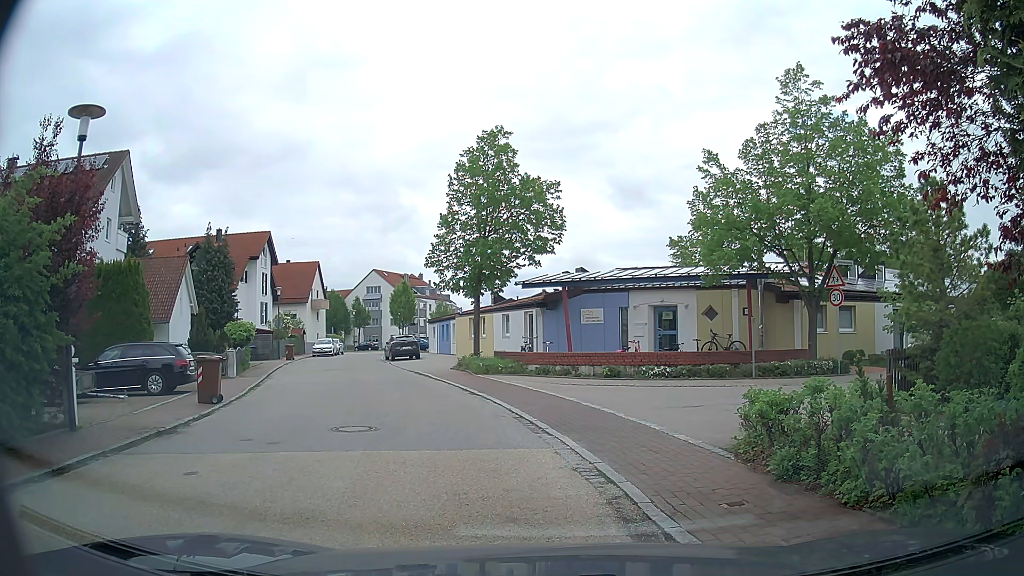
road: residential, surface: asphalt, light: Day
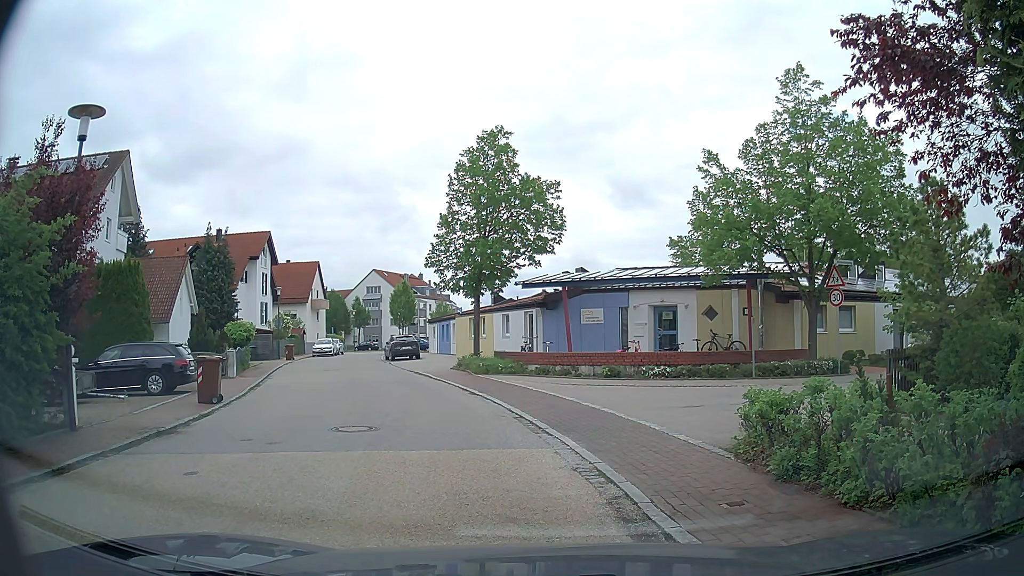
(0.0, 0.0) m; 0°
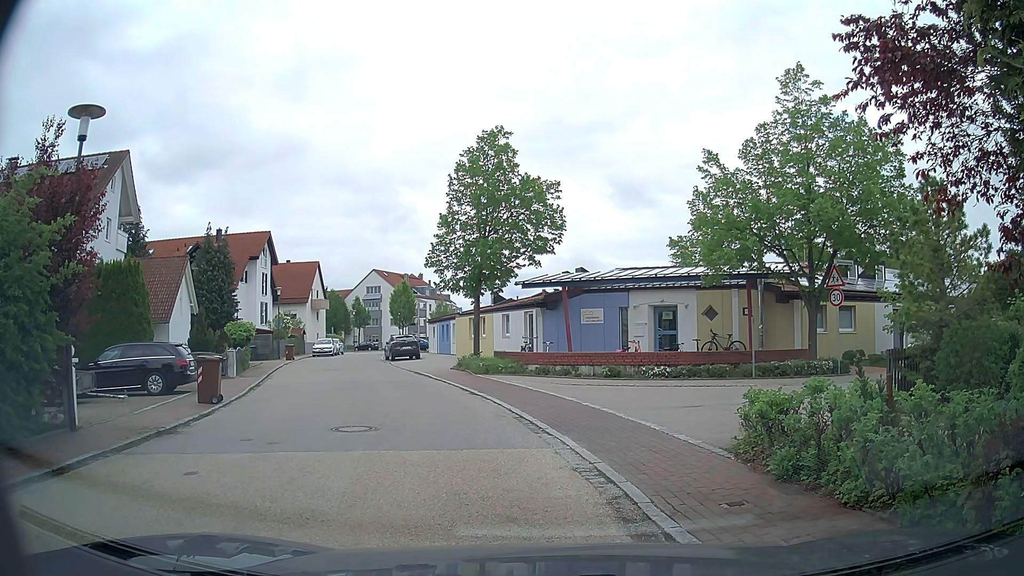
(0.0, 0.0) m; 0°
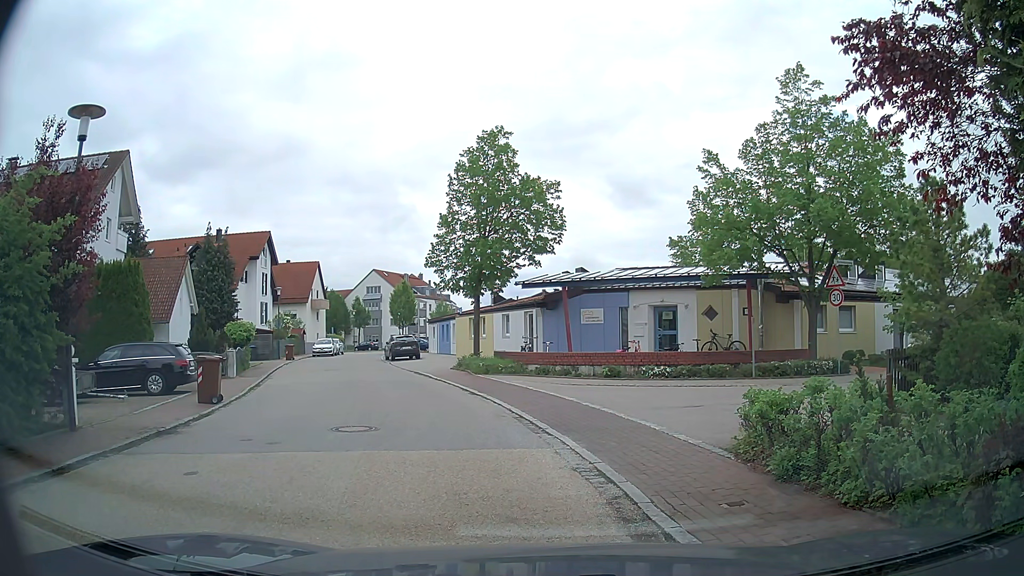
(0.0, 0.0) m; 0°
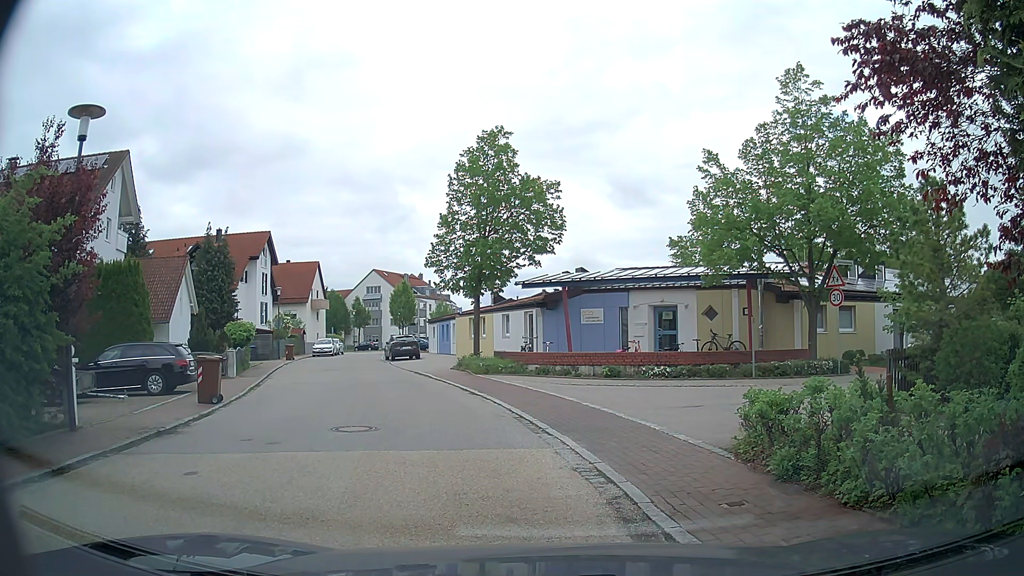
(0.0, 0.0) m; 0°
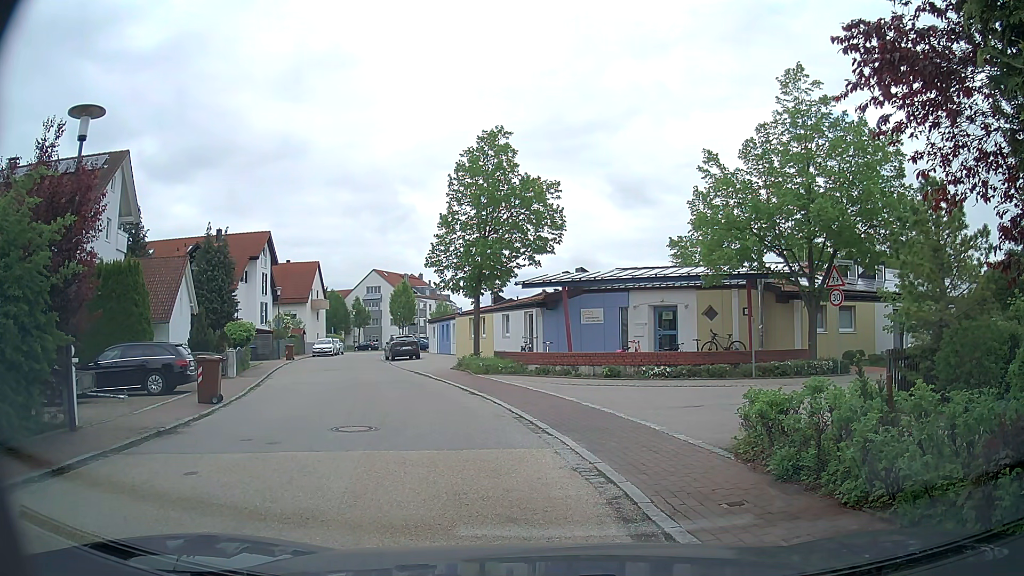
(0.0, 0.0) m; 0°
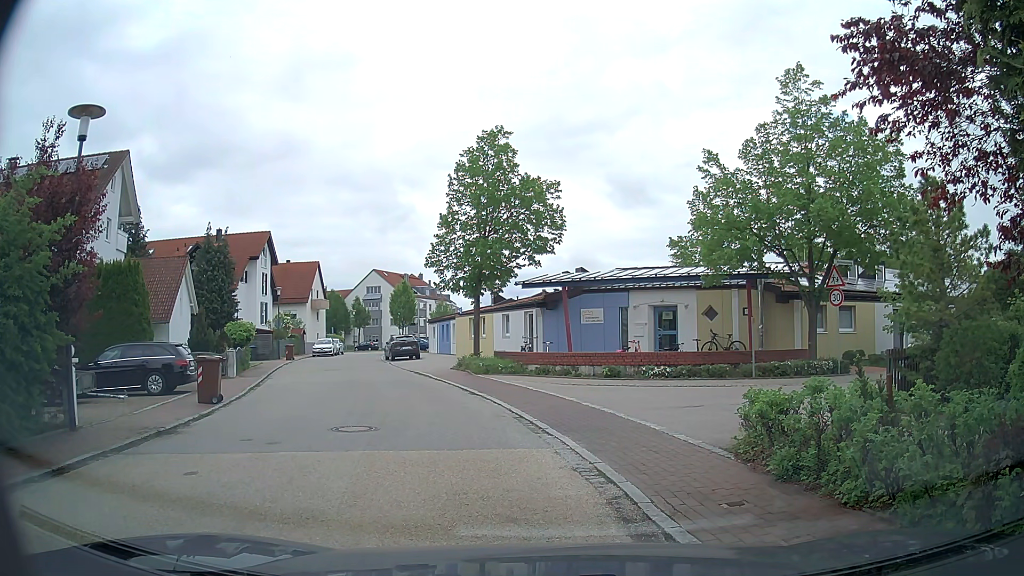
(0.0, 0.0) m; 0°
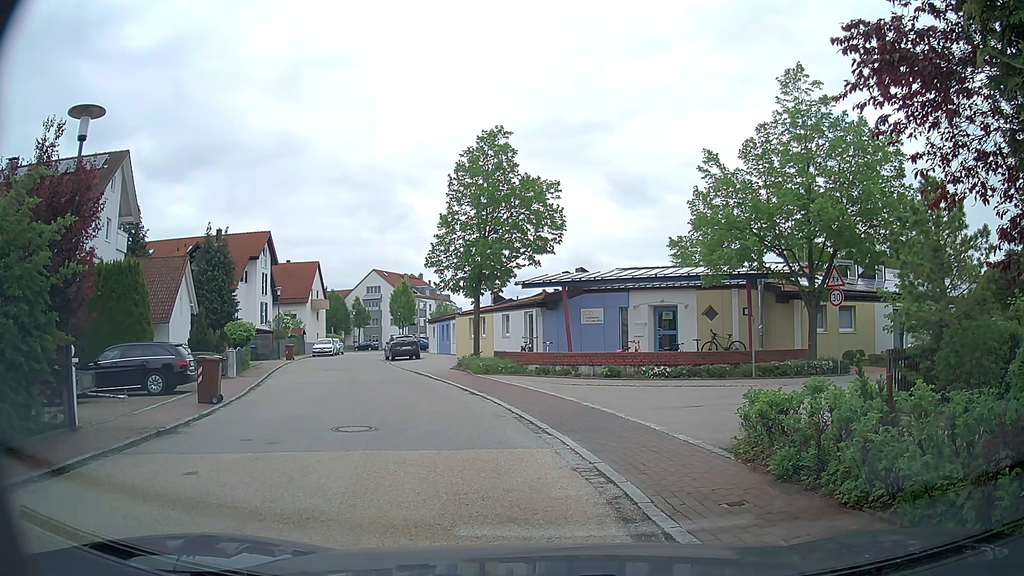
(0.0, 0.0) m; 0°
